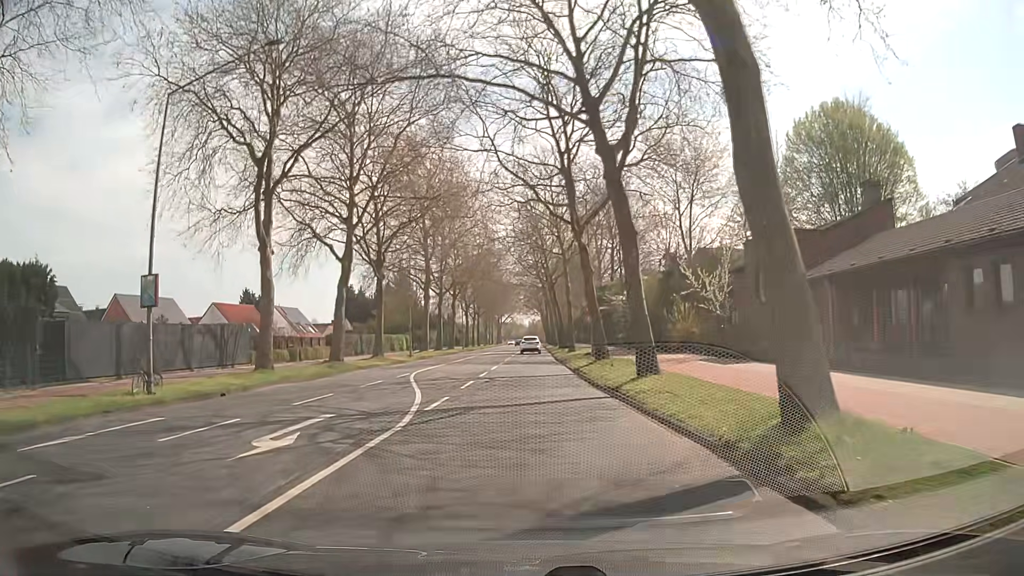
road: secondary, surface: asphalt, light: Day
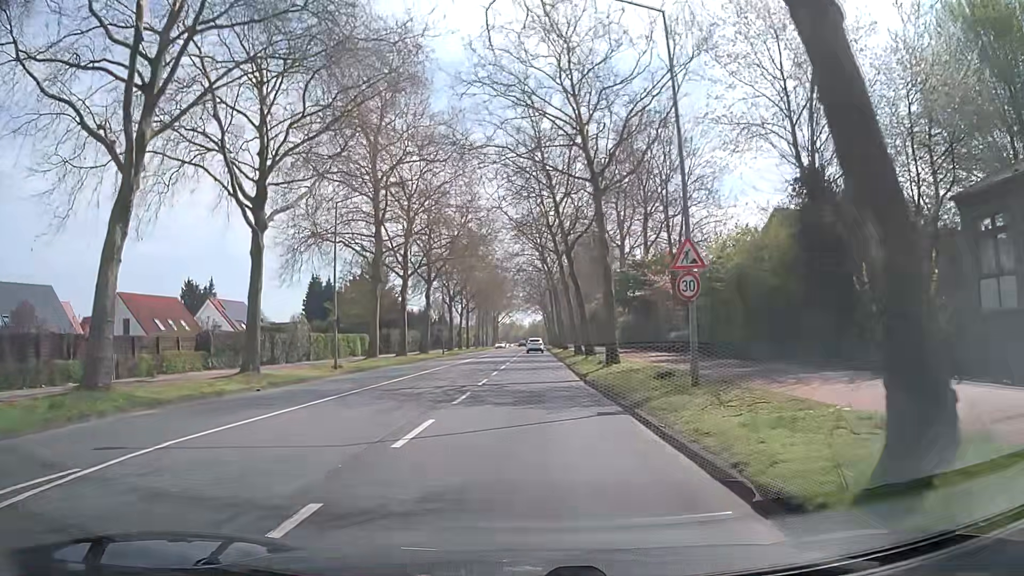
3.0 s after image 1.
(-0.2, +22.6) m; -1°
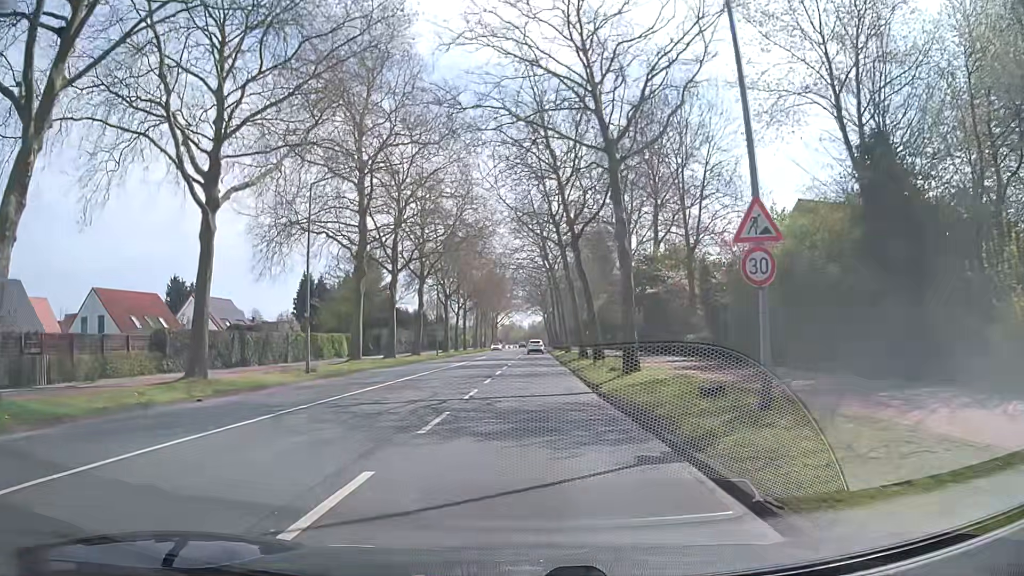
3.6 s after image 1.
(0.0, +4.5) m; 0°
(0, +10) (0, +20) (0, +30) (0, +40) (0, +50) (0, +60) (+1, +70) (+1, +80) (+1, +90) (+1, +100) m
